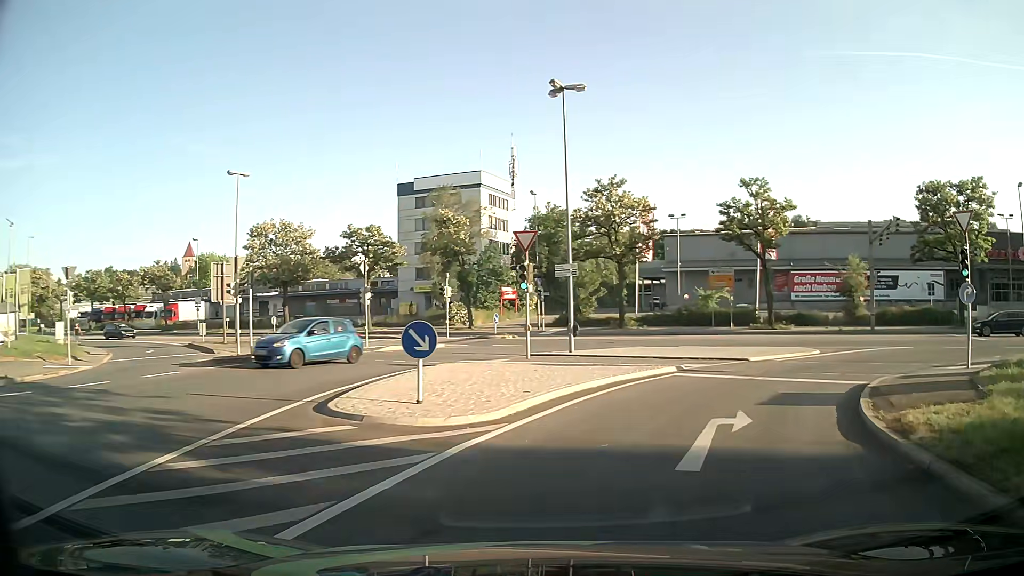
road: primary_link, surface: asphalt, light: Day
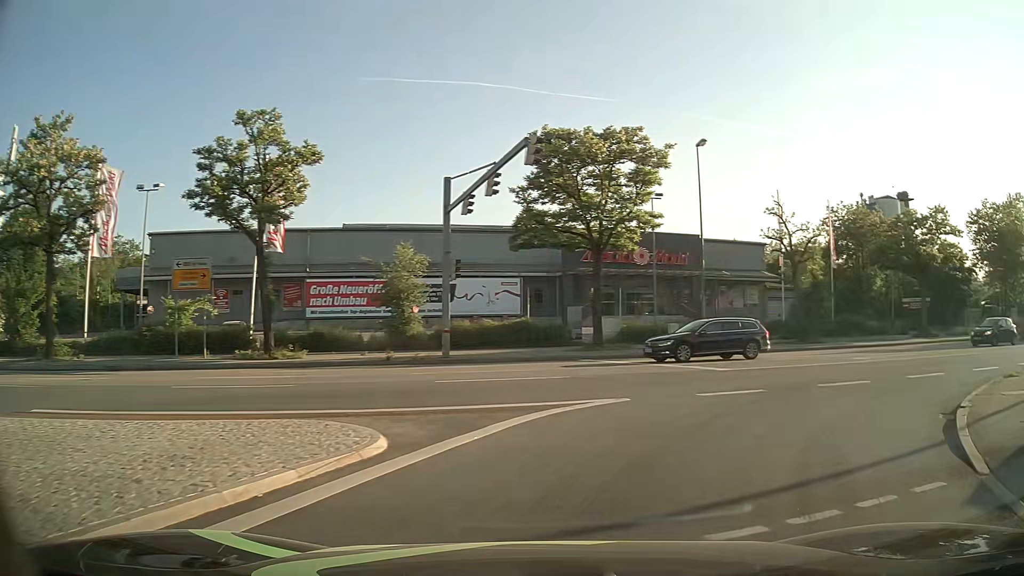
(+5.9, +17.2) m; +42°
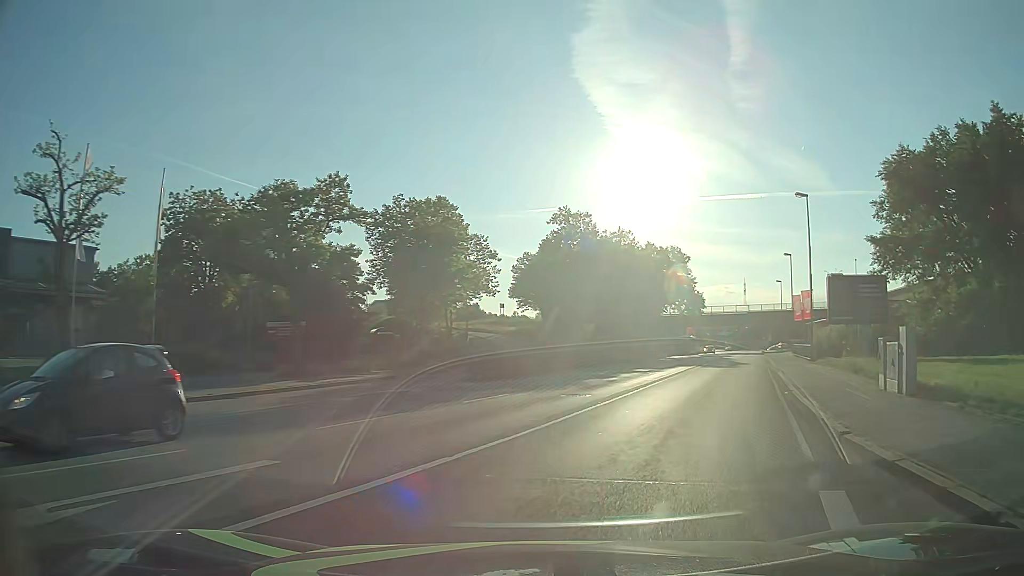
(+8.5, +15.9) m; +54°
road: primary
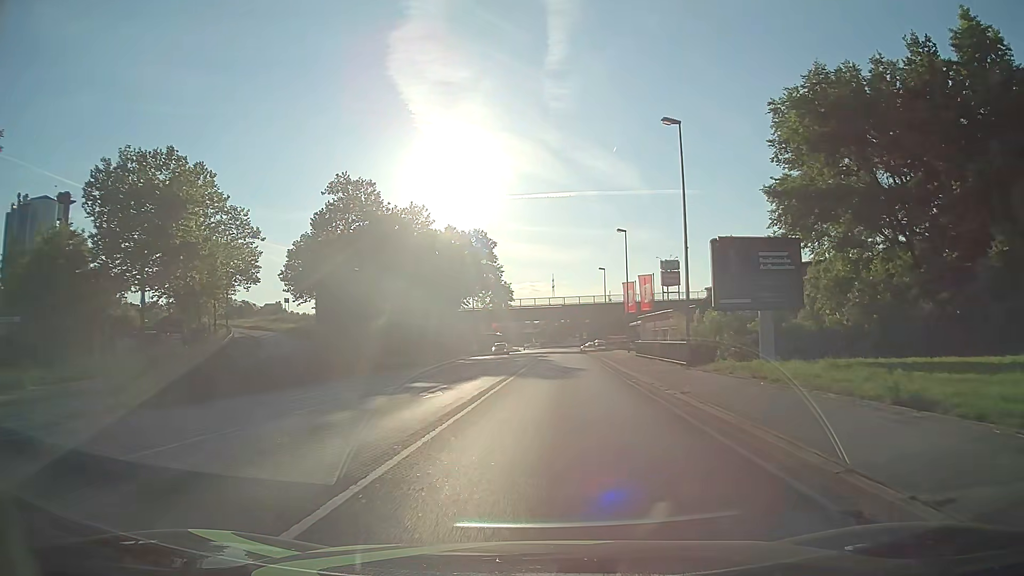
(+2.7, +14.3) m; +17°
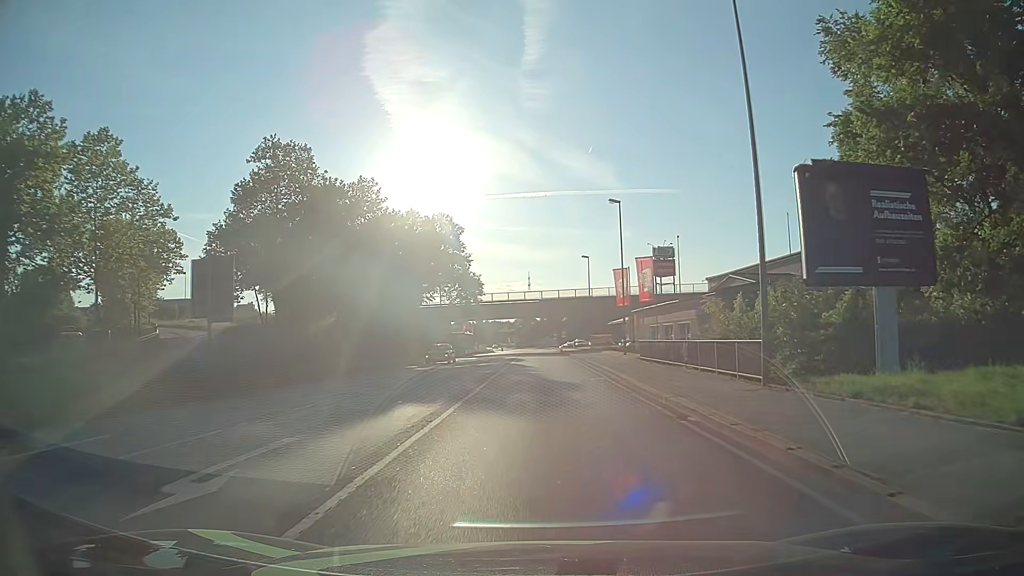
(+0.3, +11.9) m; +2°
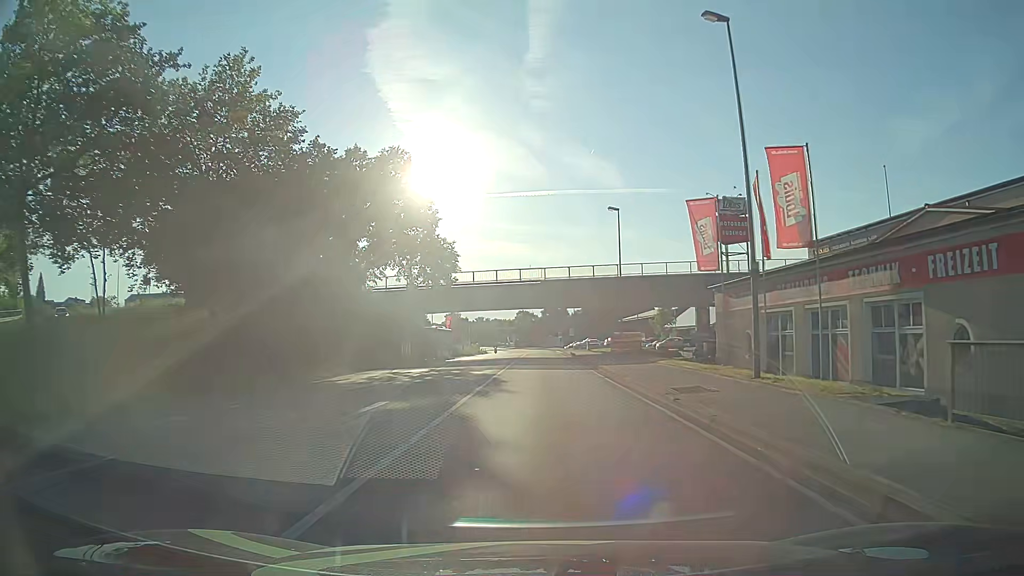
(+0.1, +27.3) m; 0°
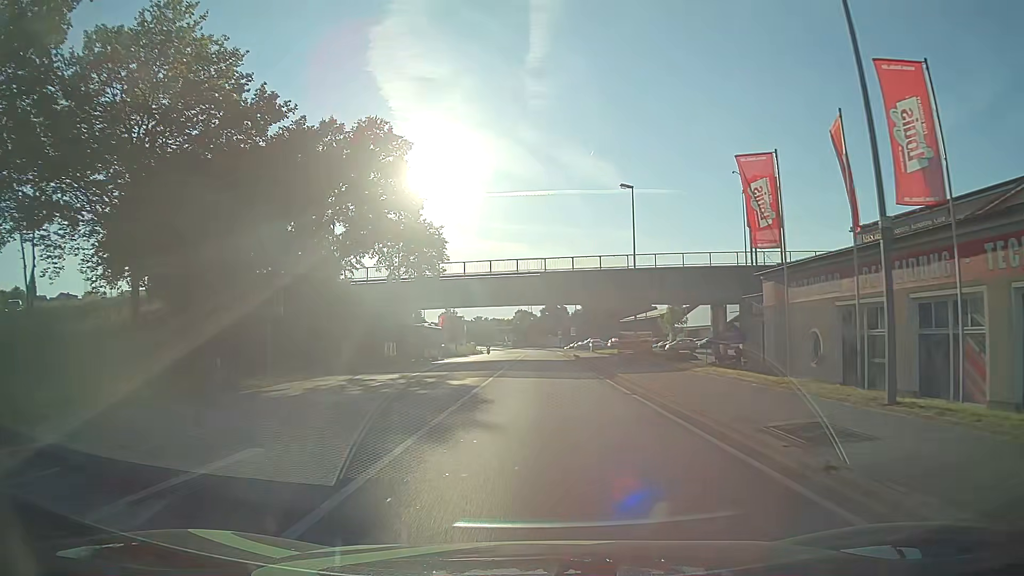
(0.0, +7.2) m; 0°
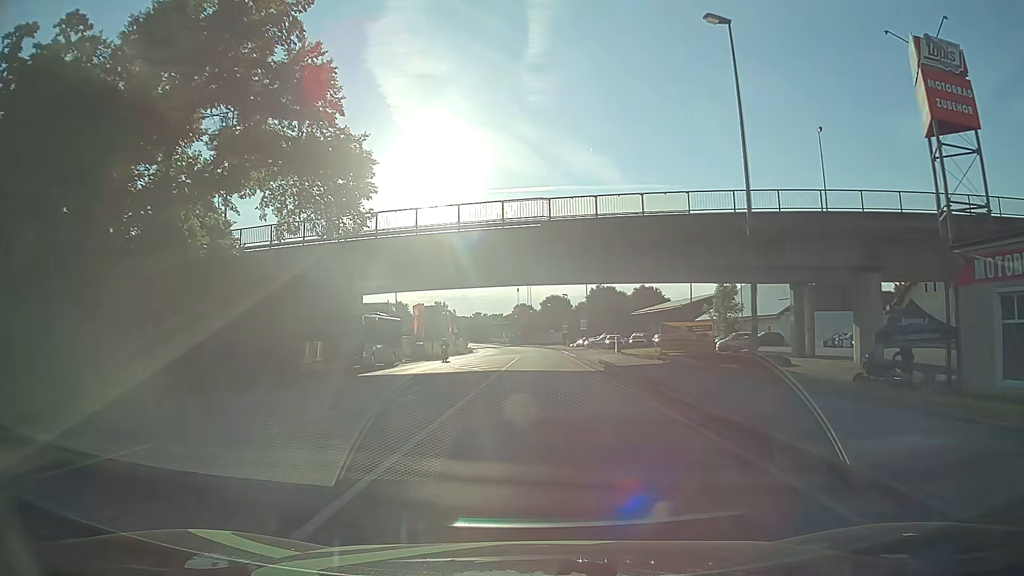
(-0.1, +22.0) m; -1°
(0, +10) (0, +20) (0, +30) (0, +40) (0, +50) (0, +60) (0, +70) (0, +80) (0, +90) (0, +100) m
